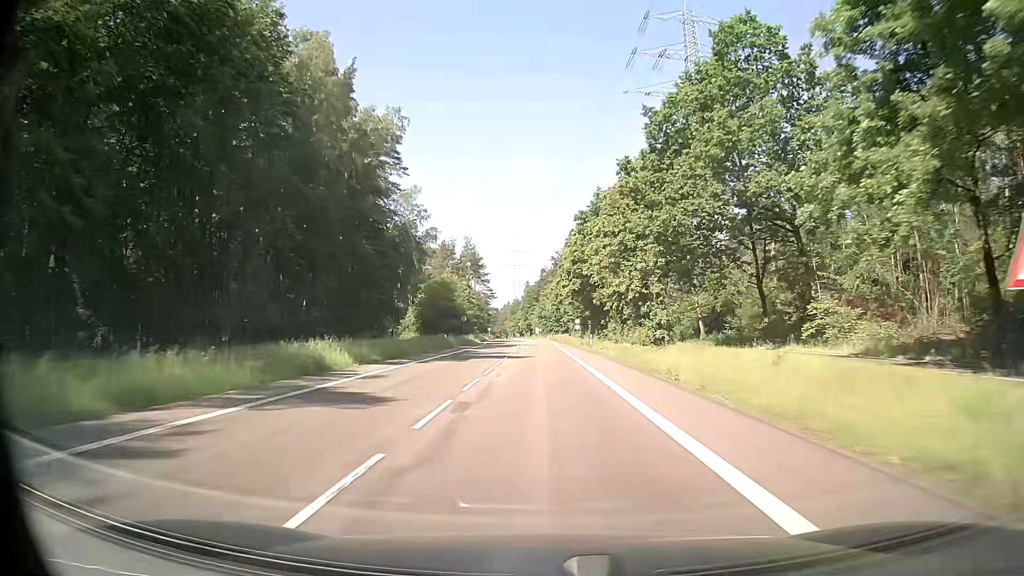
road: secondary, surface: asphalt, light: Day
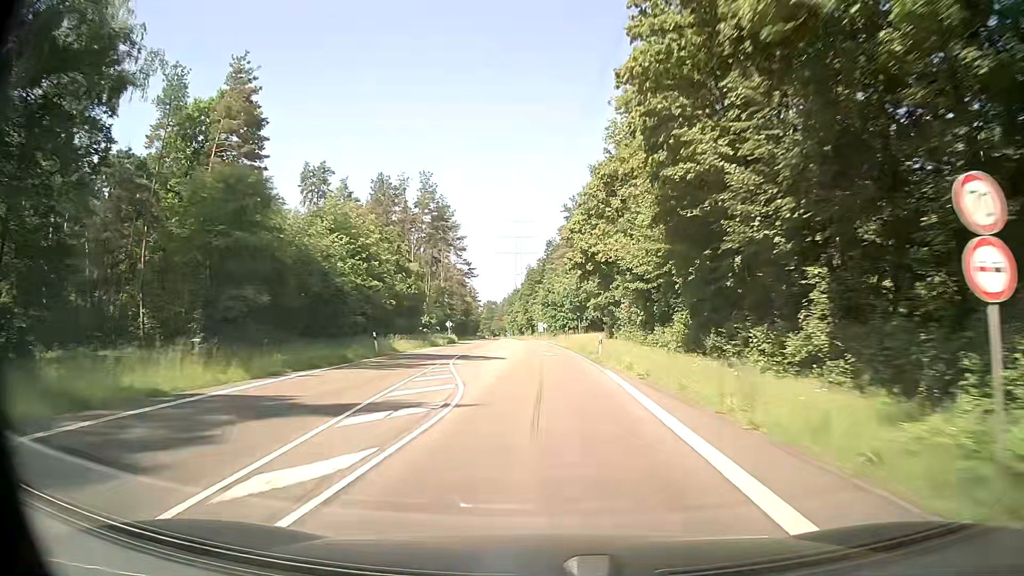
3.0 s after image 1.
(+0.1, +69.7) m; 0°
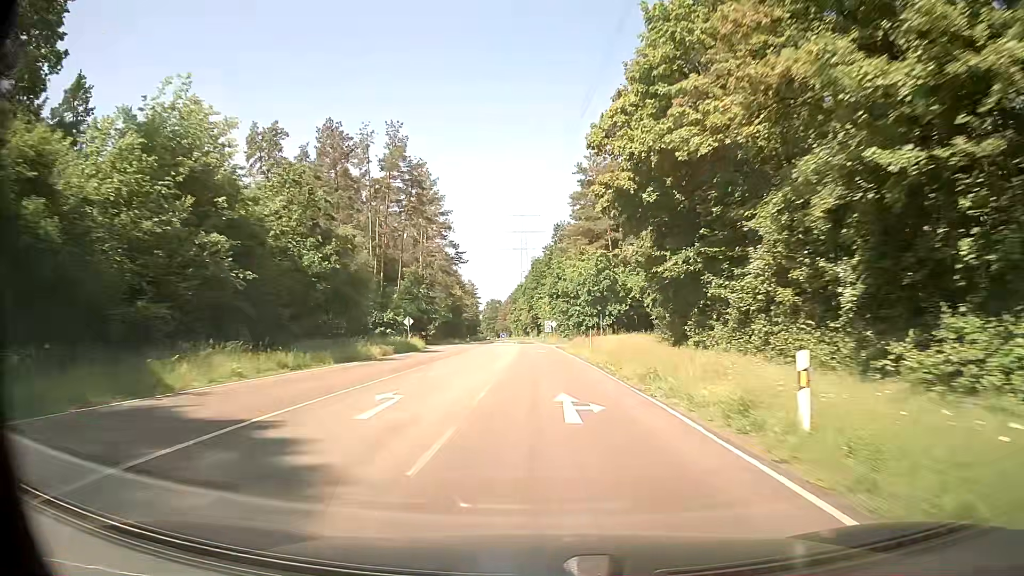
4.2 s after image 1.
(-0.2, +27.0) m; -1°
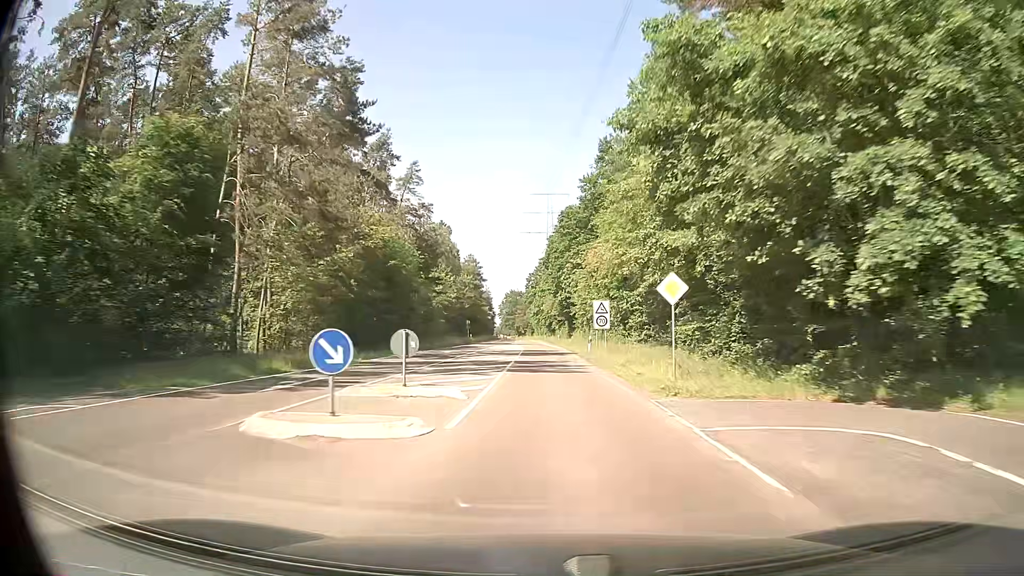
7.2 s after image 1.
(-1.2, +65.3) m; -2°
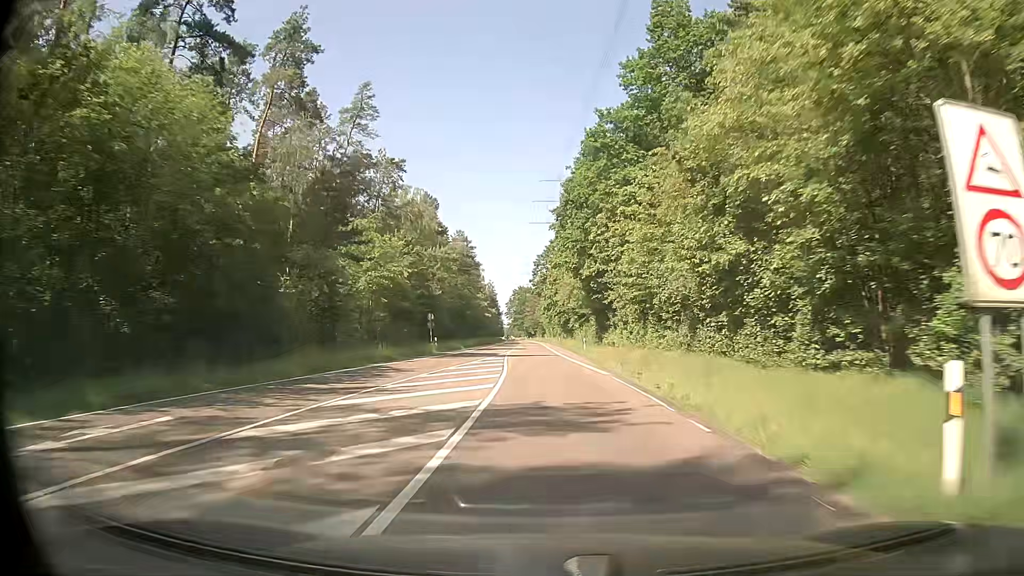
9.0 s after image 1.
(-0.1, +37.8) m; 0°
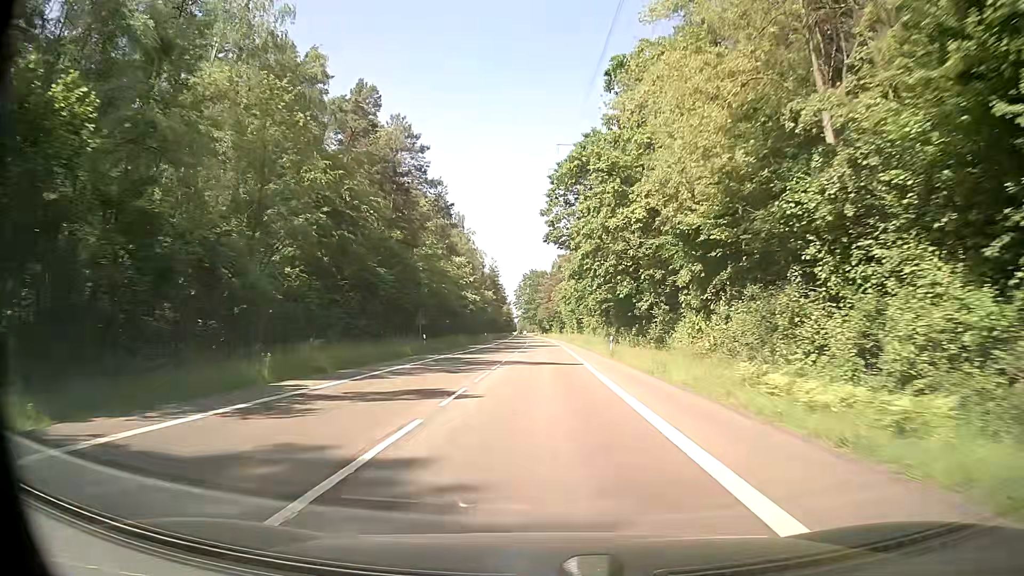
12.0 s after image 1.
(-1.8, +61.1) m; -2°
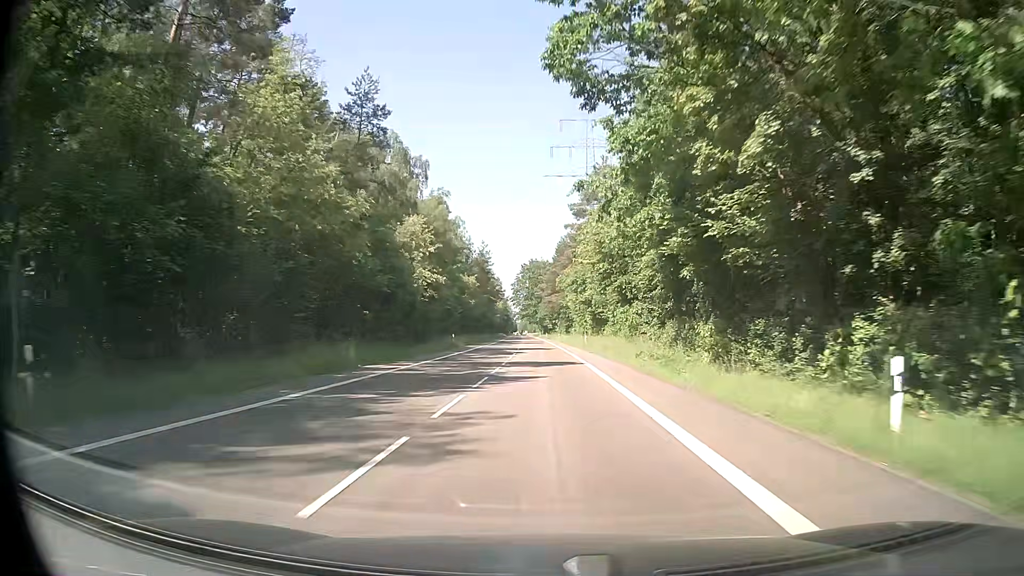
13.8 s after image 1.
(+0.1, +35.6) m; 0°
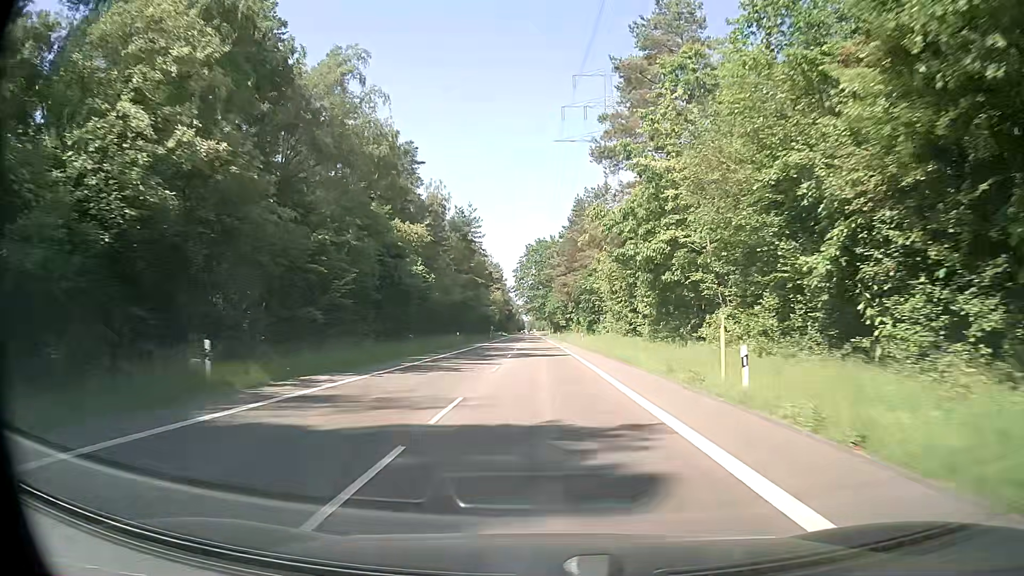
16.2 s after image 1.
(-0.3, +46.3) m; -1°
(0, +10) (0, +20) (0, +30) (0, +40) (0, +50) (-1, +60) (-1, +70) (-1, +80) (-1, +90) (-2, +100) m
